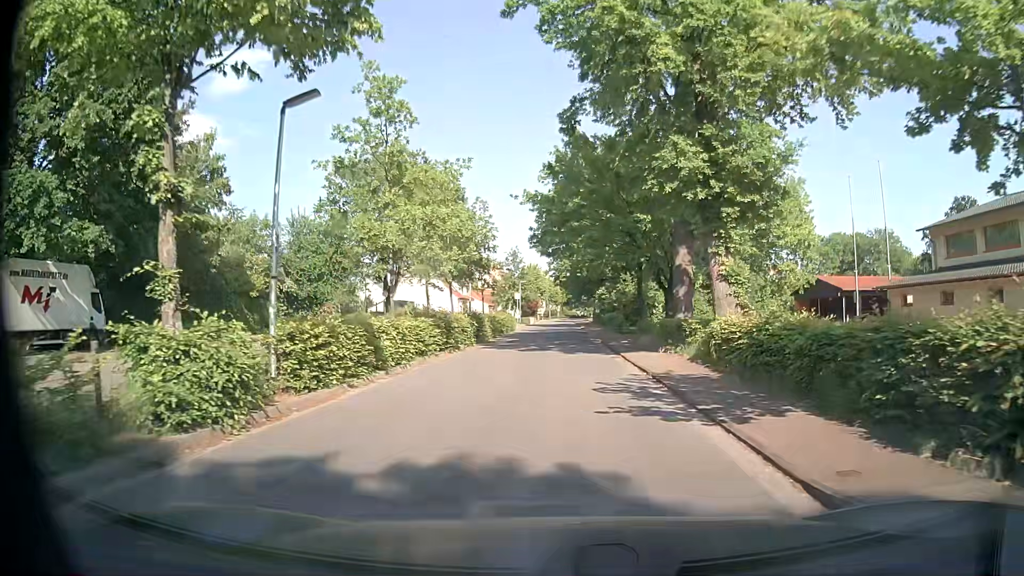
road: residential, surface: asphalt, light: Day
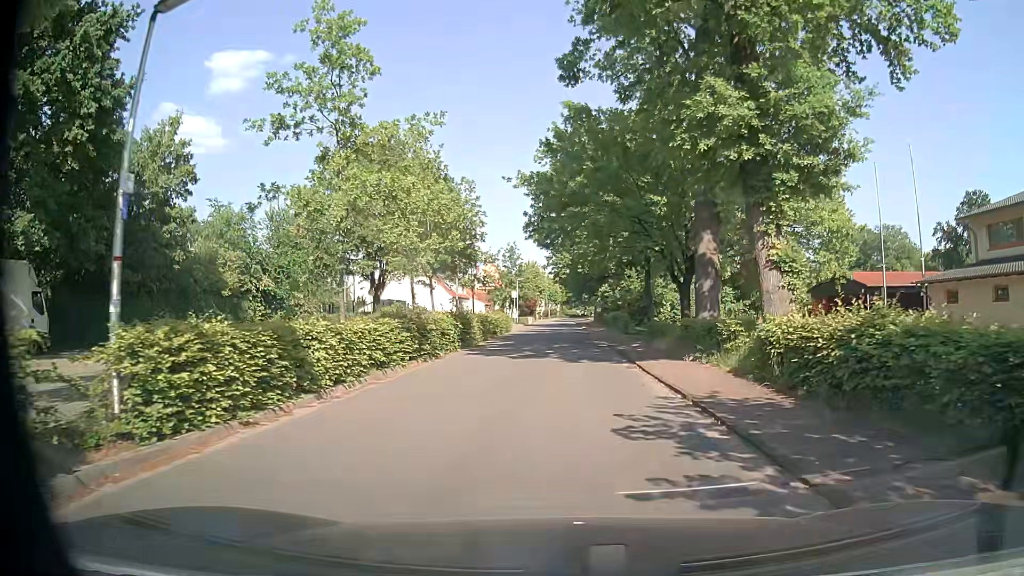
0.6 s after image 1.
(-0.1, +4.3) m; -1°
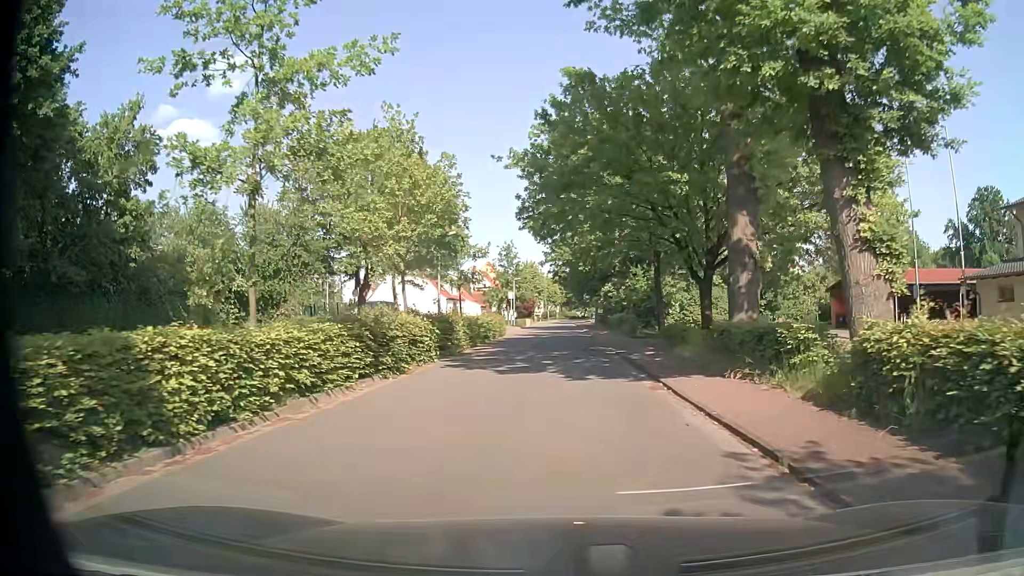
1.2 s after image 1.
(0.0, +4.2) m; 0°
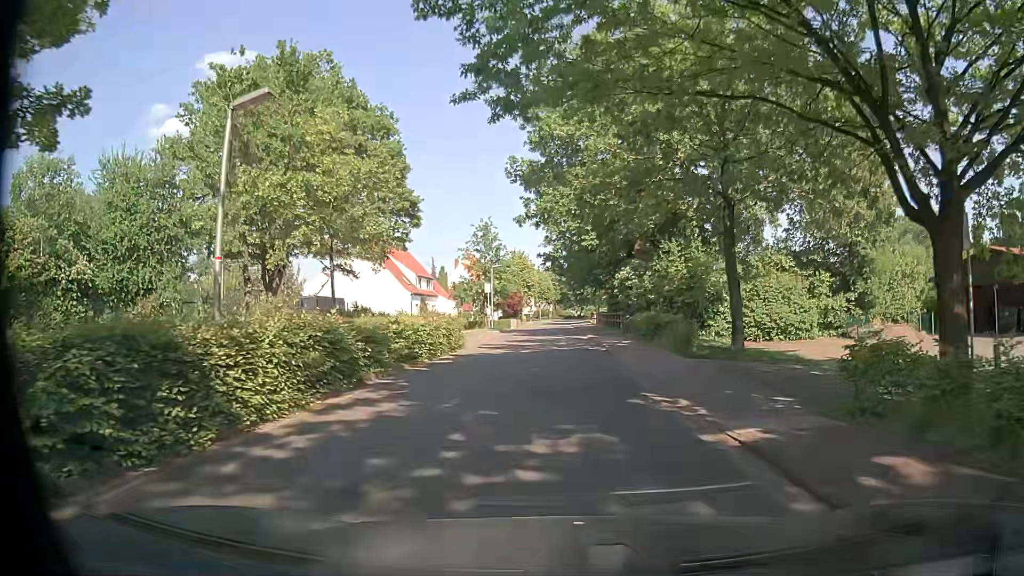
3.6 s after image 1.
(0.0, +16.6) m; +1°
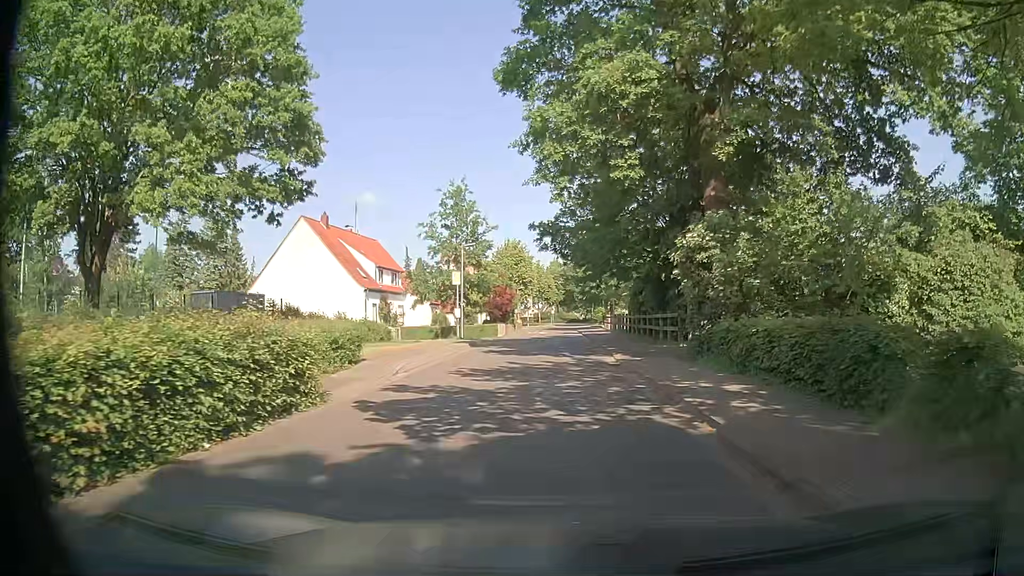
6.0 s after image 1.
(-0.1, +16.6) m; 0°
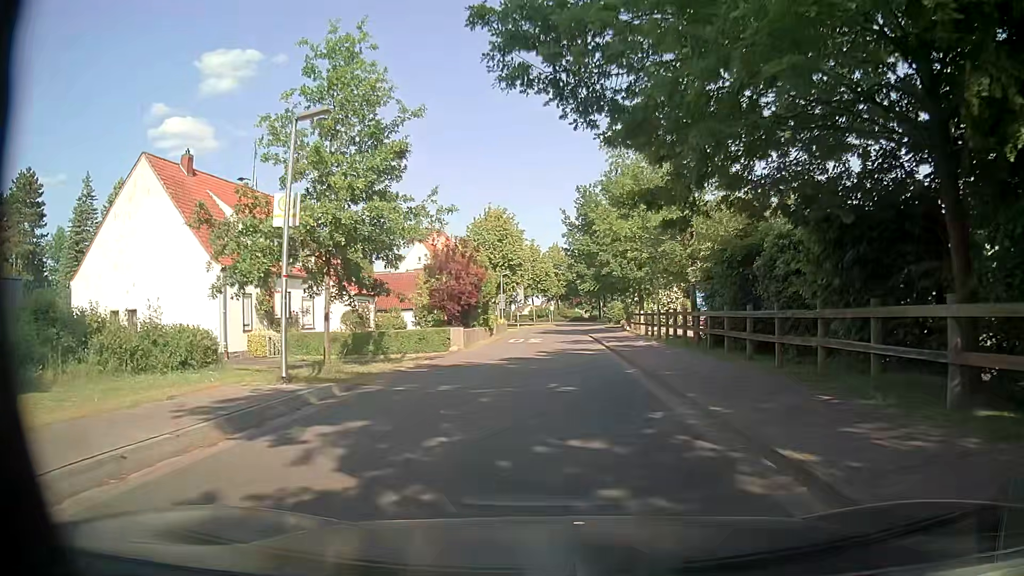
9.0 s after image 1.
(-0.2, +22.0) m; +1°
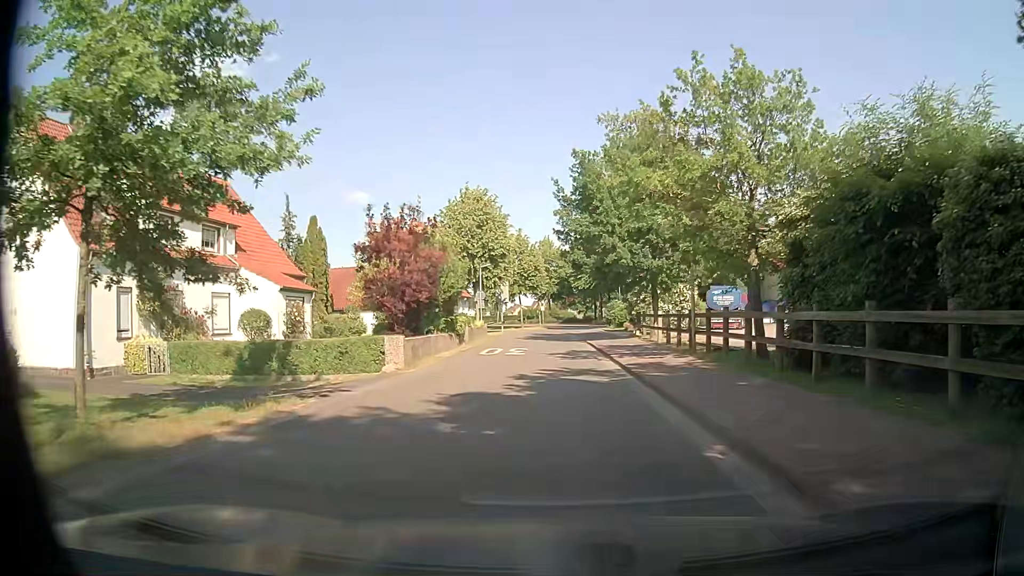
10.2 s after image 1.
(-0.1, +9.0) m; 0°
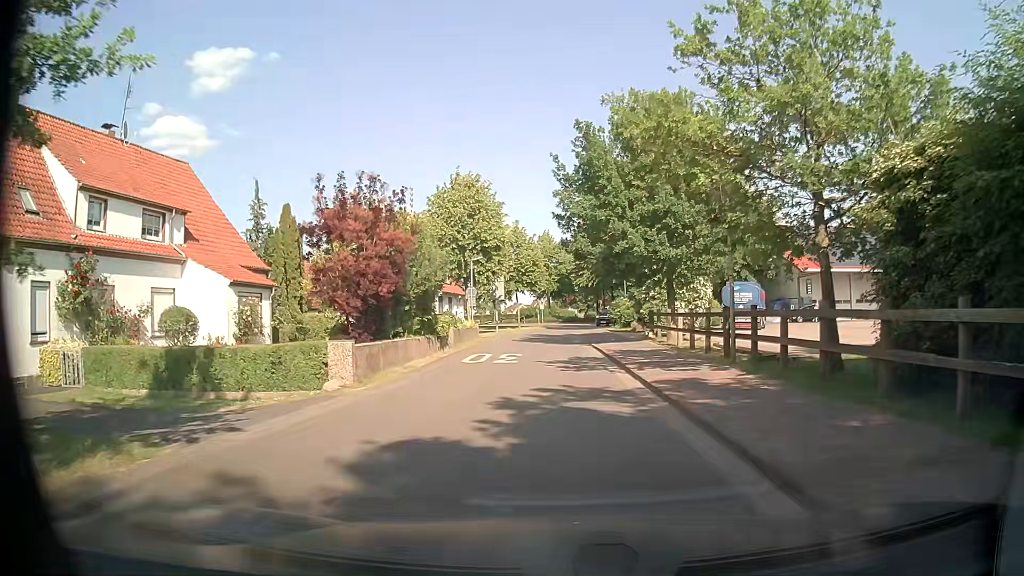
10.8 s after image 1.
(0.0, +4.5) m; 0°
(0, +10) (0, +20) (0, +30) (-1, +40) (0, +50) (+3, +60) (+7, +69) (+11, +78) (+16, +87) (+20, +96) m
